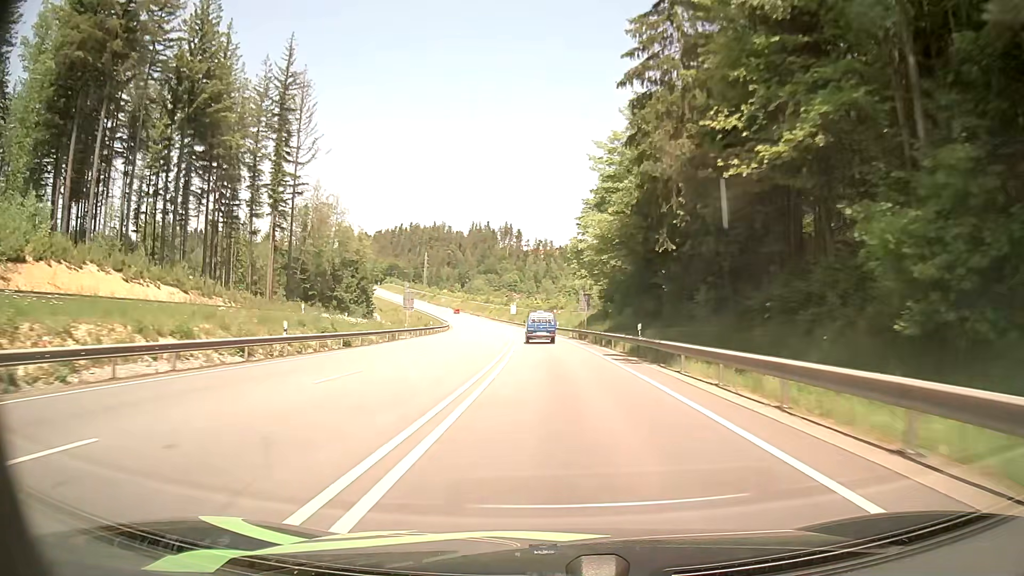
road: primary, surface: asphalt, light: Day
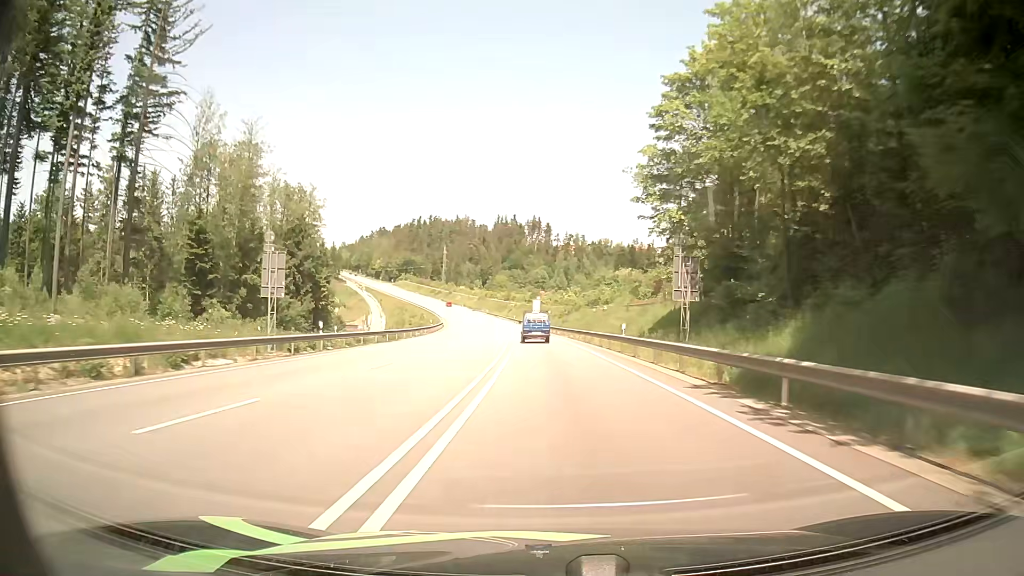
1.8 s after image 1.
(-1.2, +43.8) m; -3°
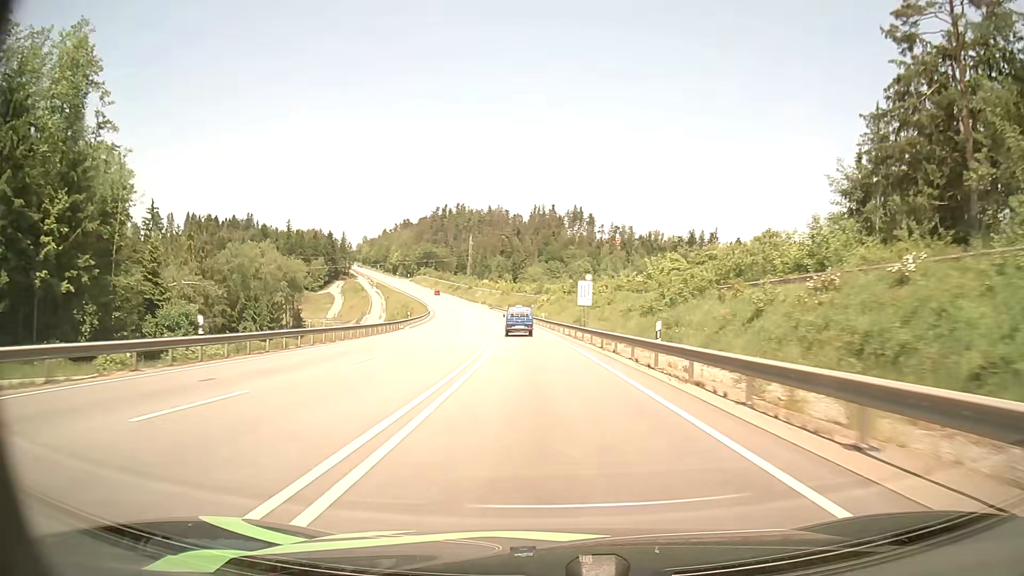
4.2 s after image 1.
(-1.7, +59.9) m; -3°
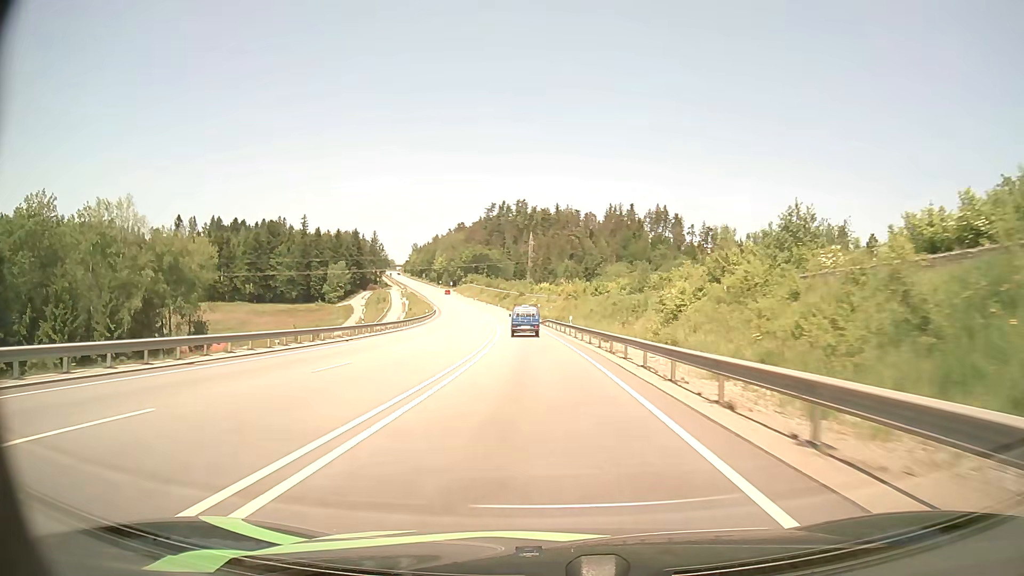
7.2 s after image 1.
(-3.8, +75.5) m; -6°
(0, +10) (0, +20) (-1, +30) (-1, +40) (-2, +50) (-2, +60) (-3, +70) (-4, +80) (-5, +90) (-7, +100) m
